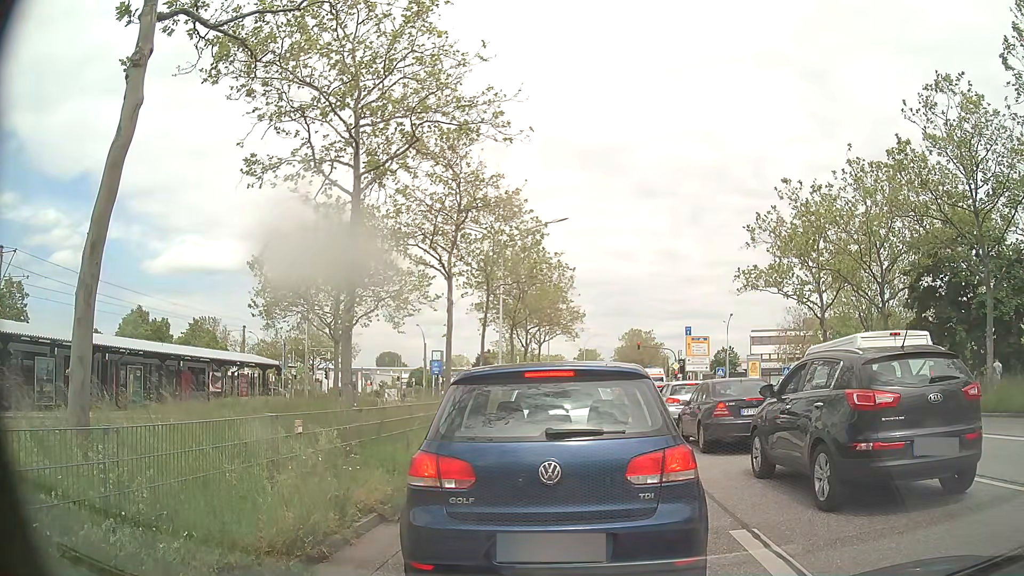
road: primary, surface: asphalt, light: Day
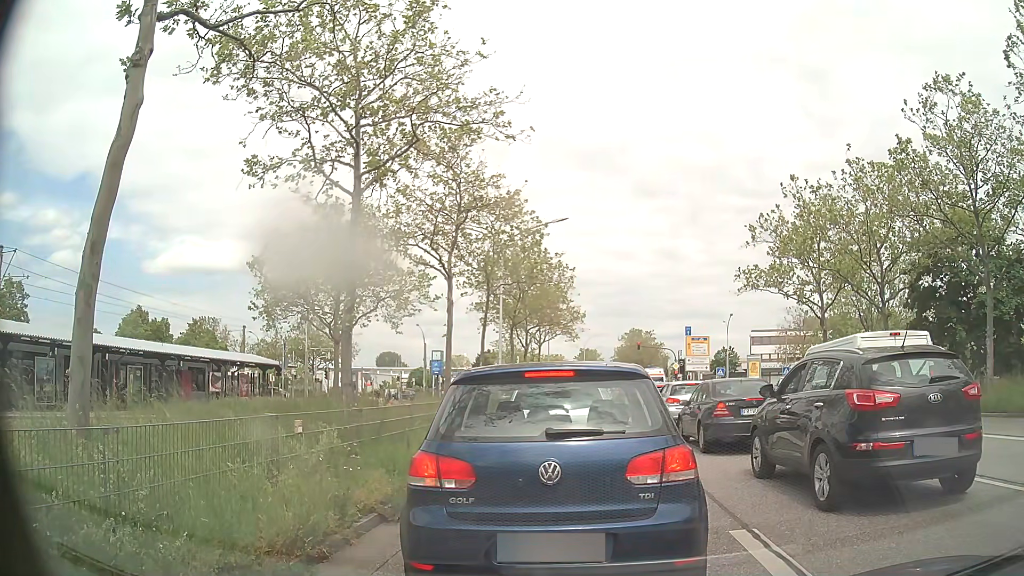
(0.0, 0.0) m; 0°
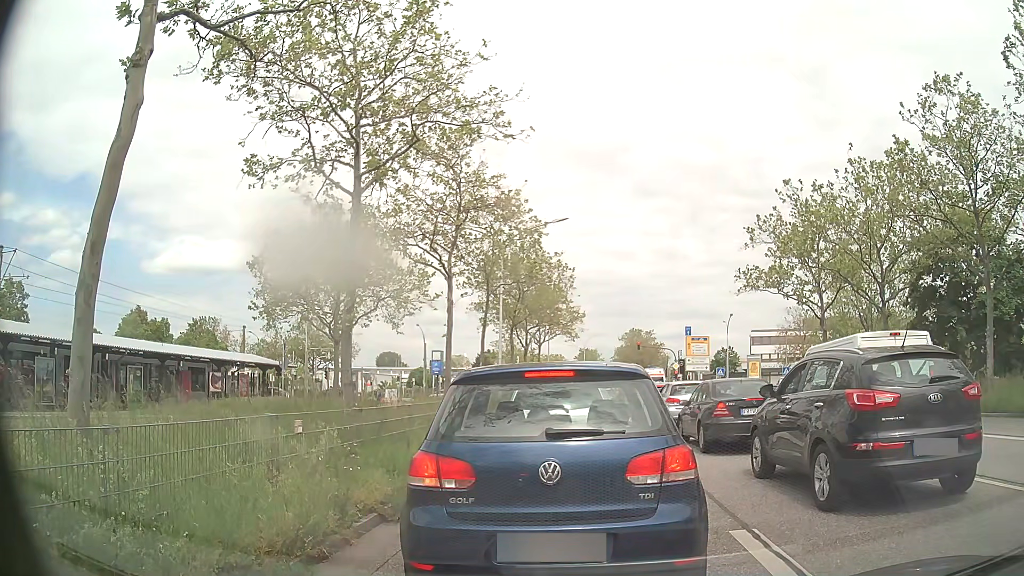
(0.0, 0.0) m; 0°
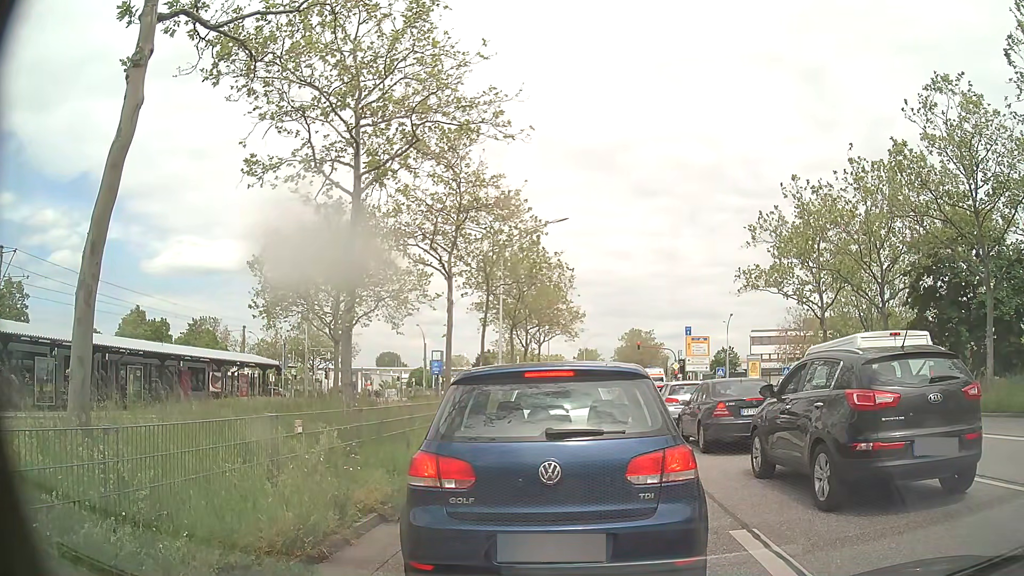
(0.0, 0.0) m; 0°
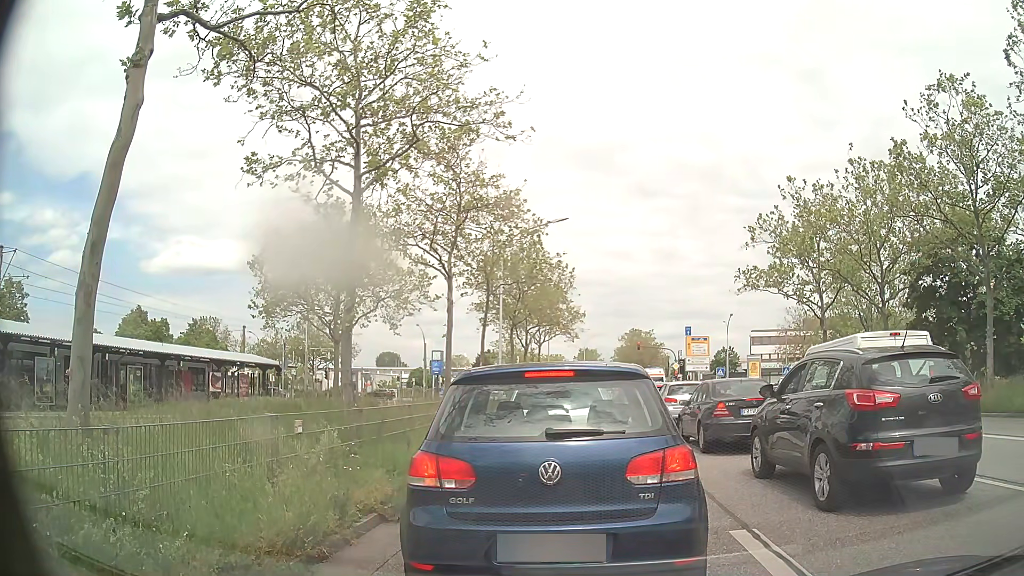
(0.0, 0.0) m; 0°
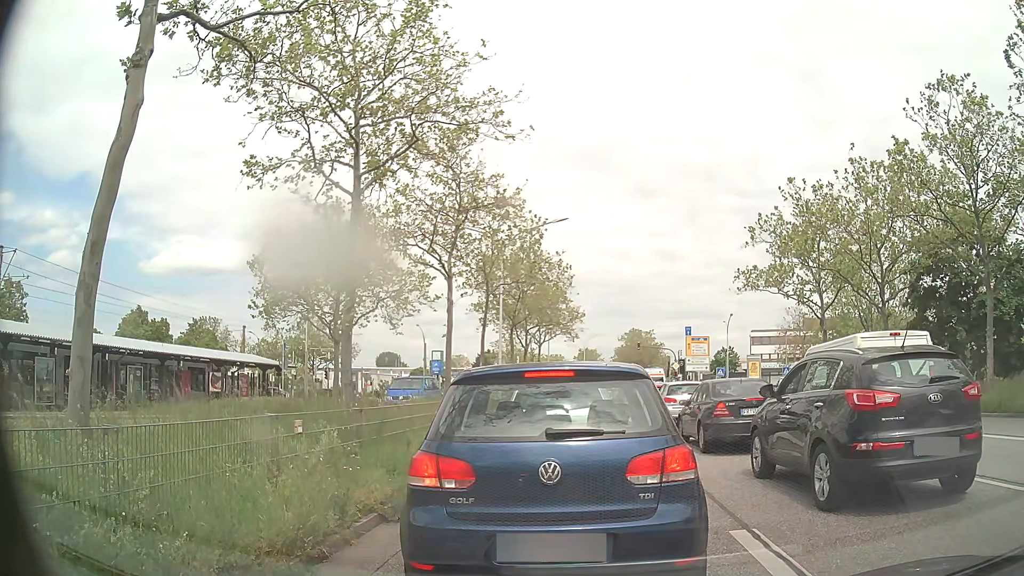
(0.0, 0.0) m; 0°
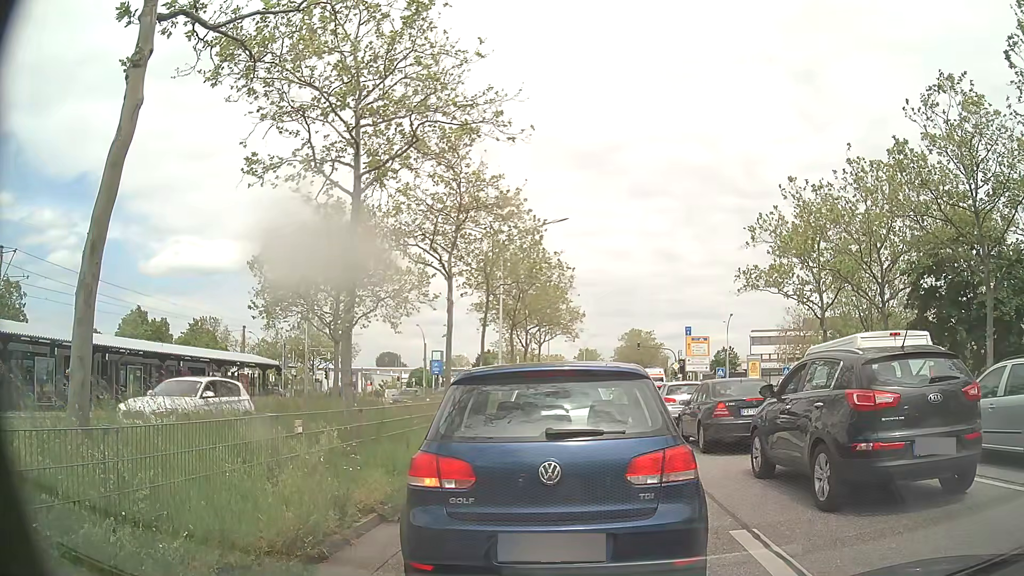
(0.0, 0.0) m; 0°
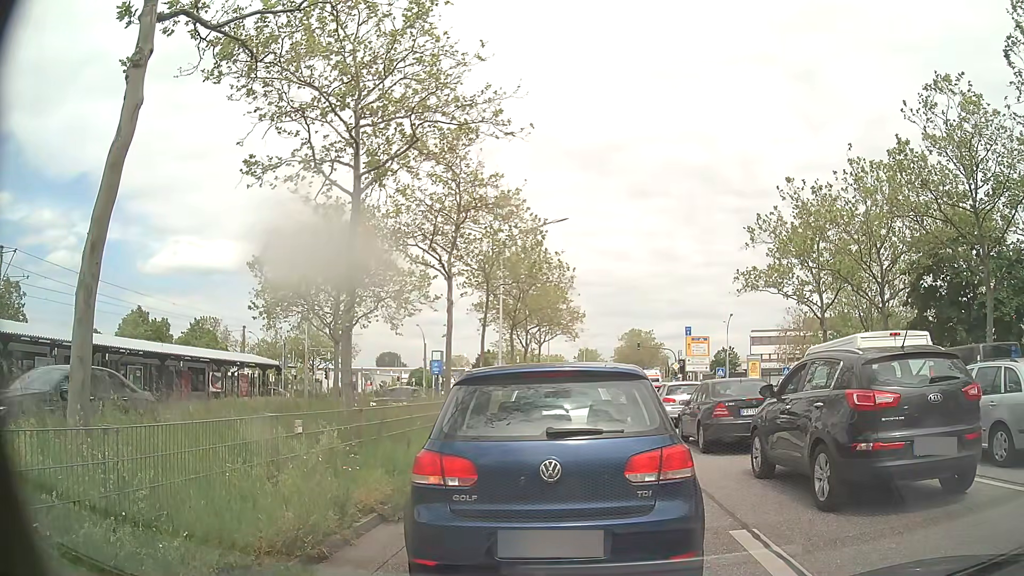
(0.0, 0.0) m; 0°
